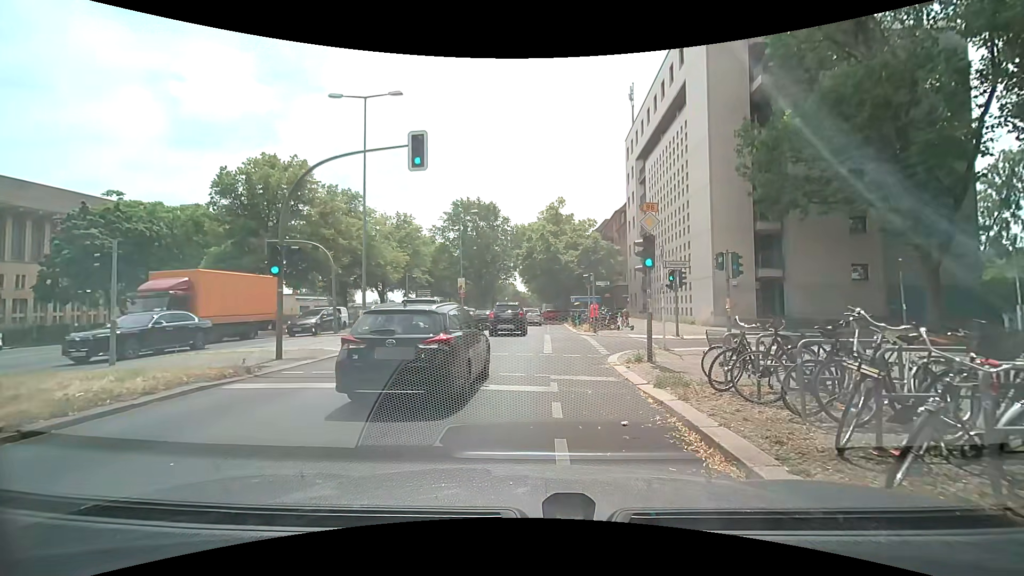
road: primary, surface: asphalt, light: Day
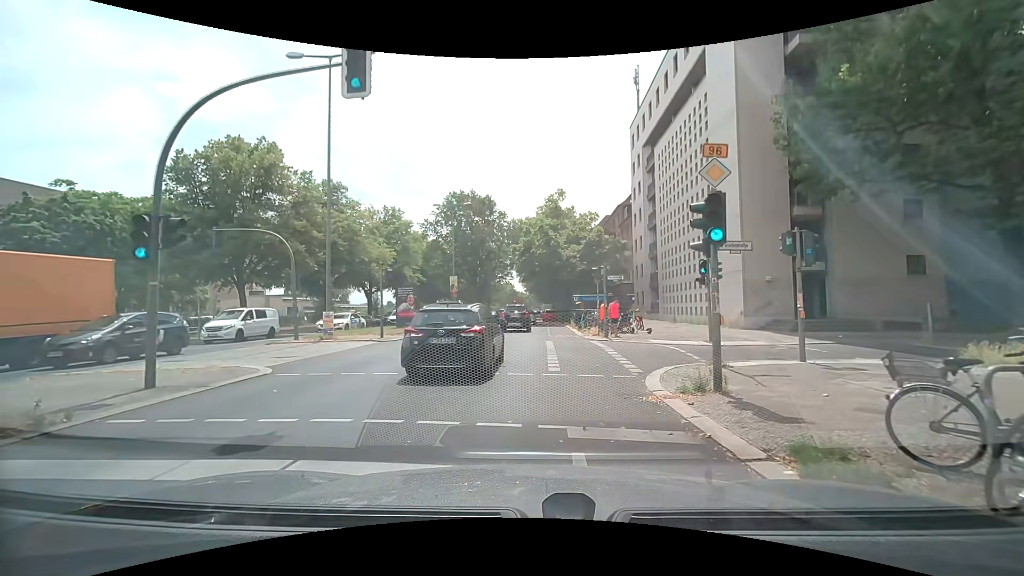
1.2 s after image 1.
(-0.1, +4.7) m; -2°
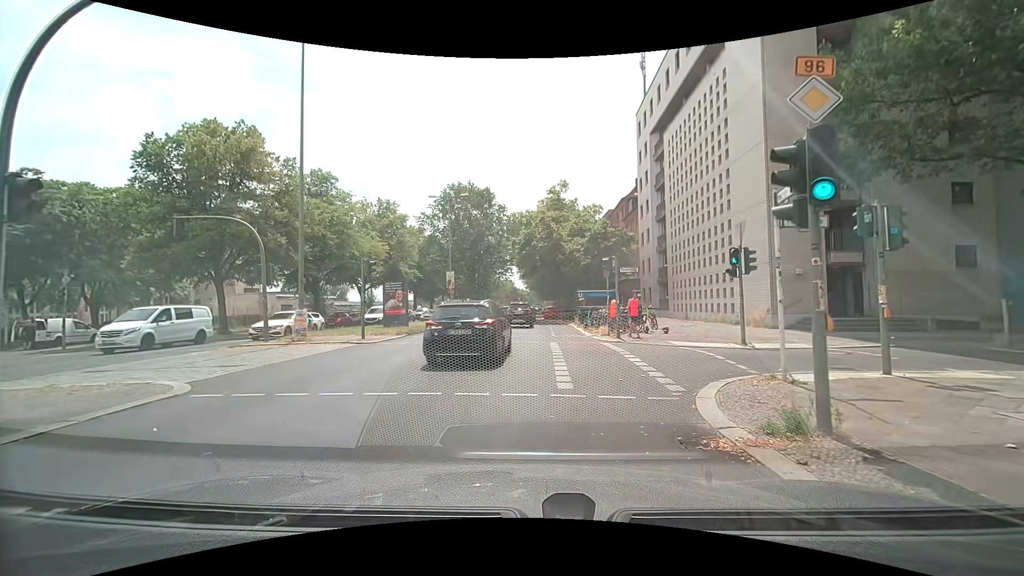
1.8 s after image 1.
(0.0, +2.8) m; 0°
